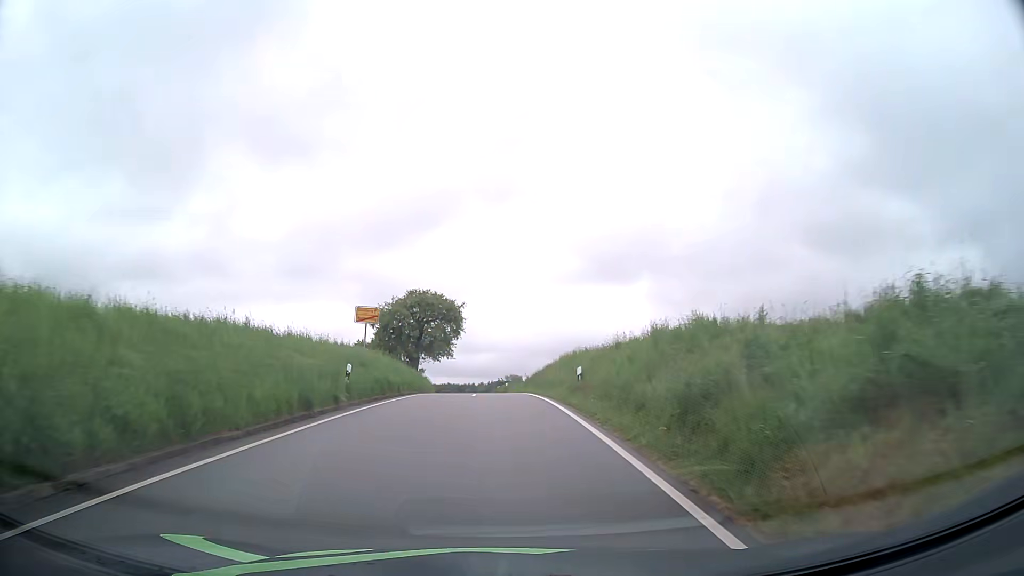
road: tertiary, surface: asphalt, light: Day
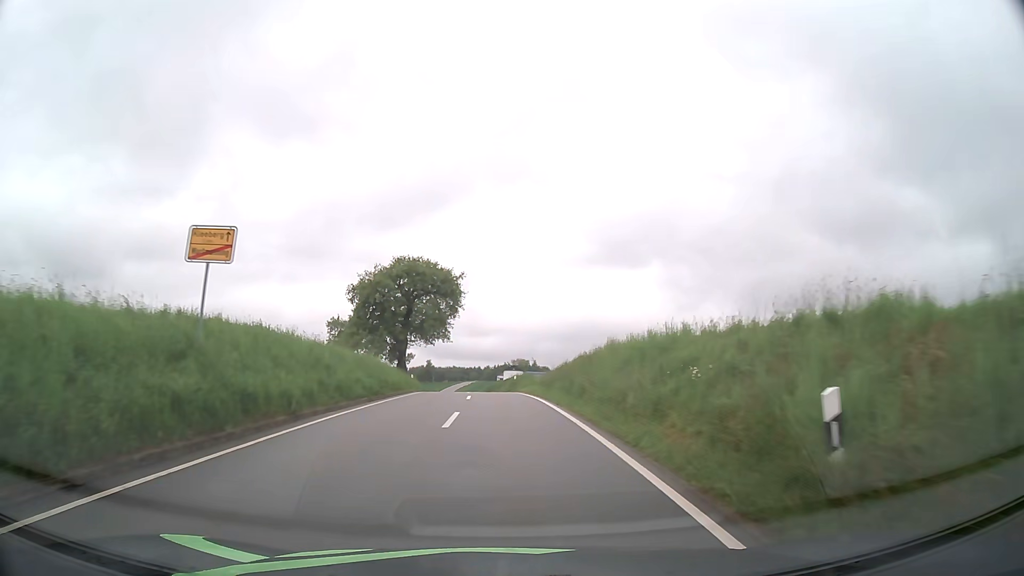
(-0.1, +15.8) m; -1°
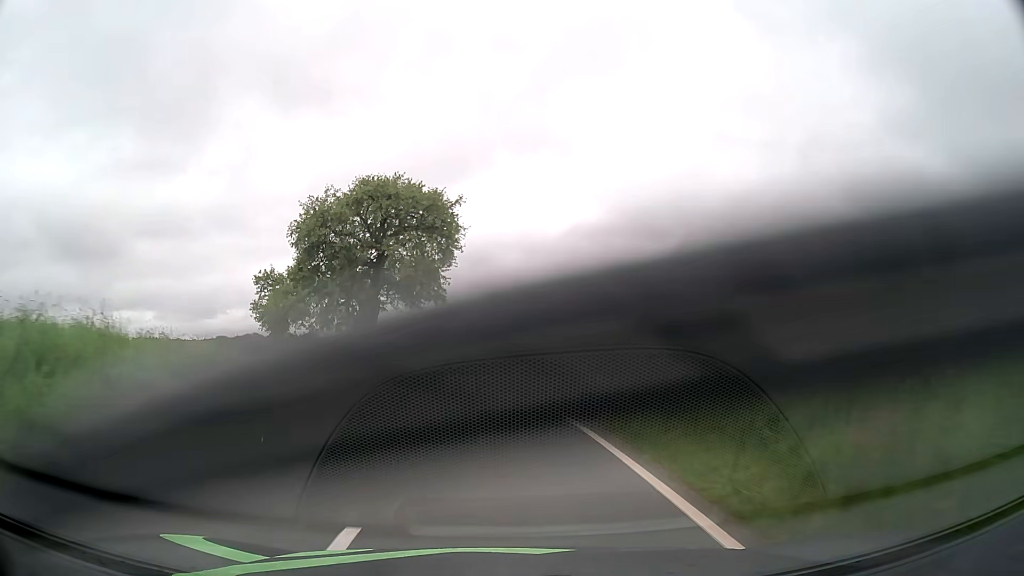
(-0.2, +24.1) m; -2°
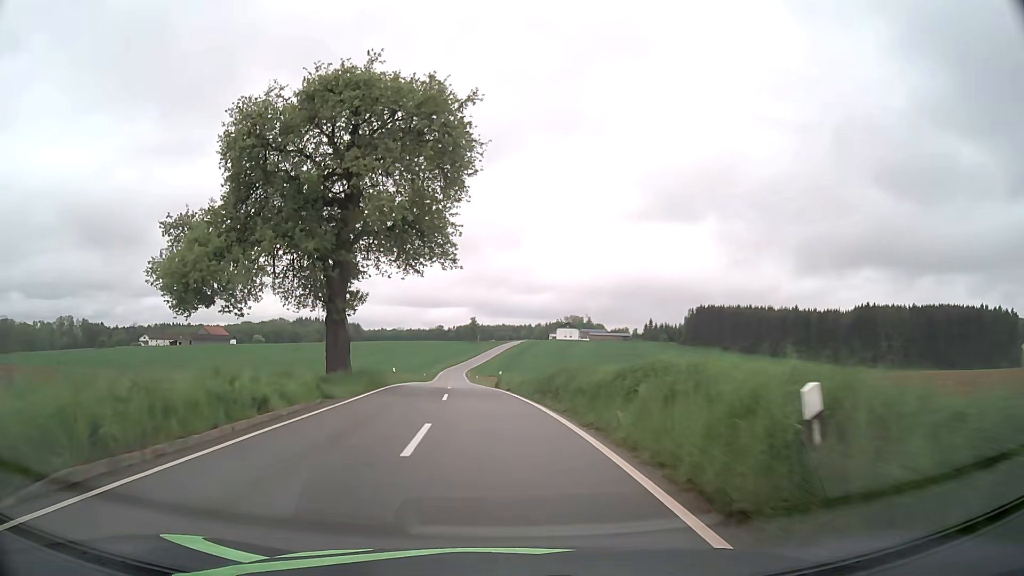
(-0.4, +16.3) m; -3°
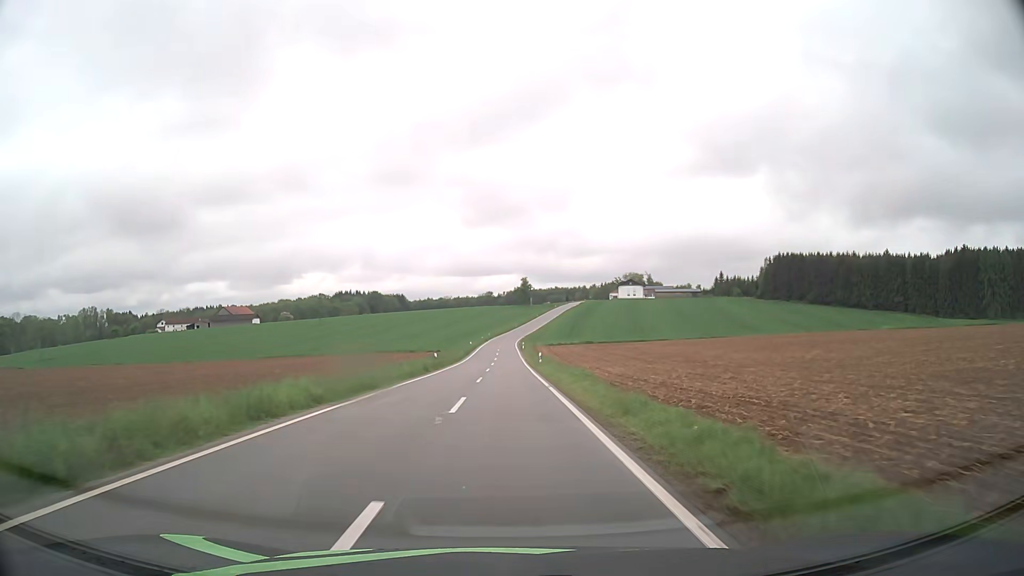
(-2.2, +43.1) m; -4°
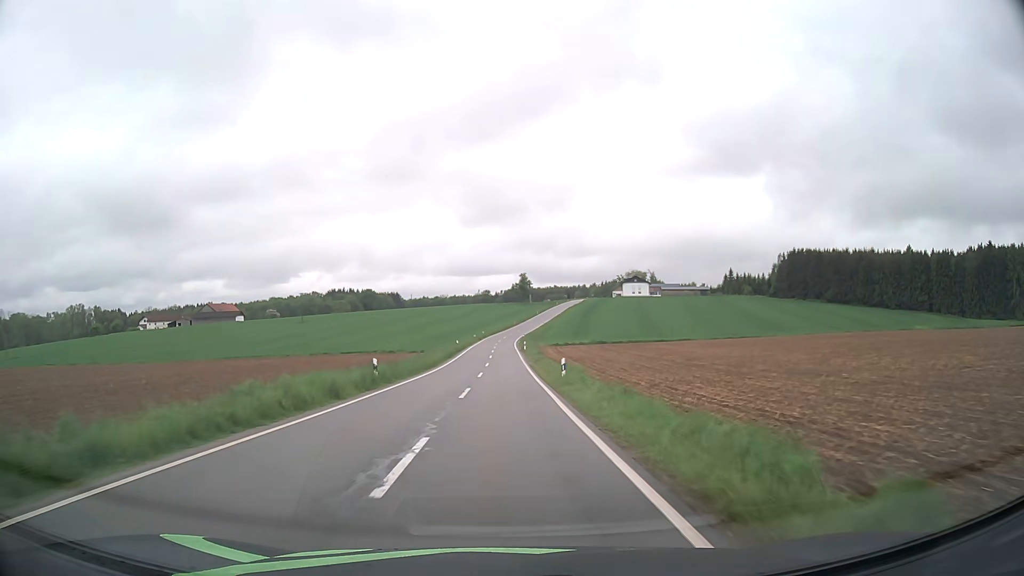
(+0.1, +19.8) m; 0°
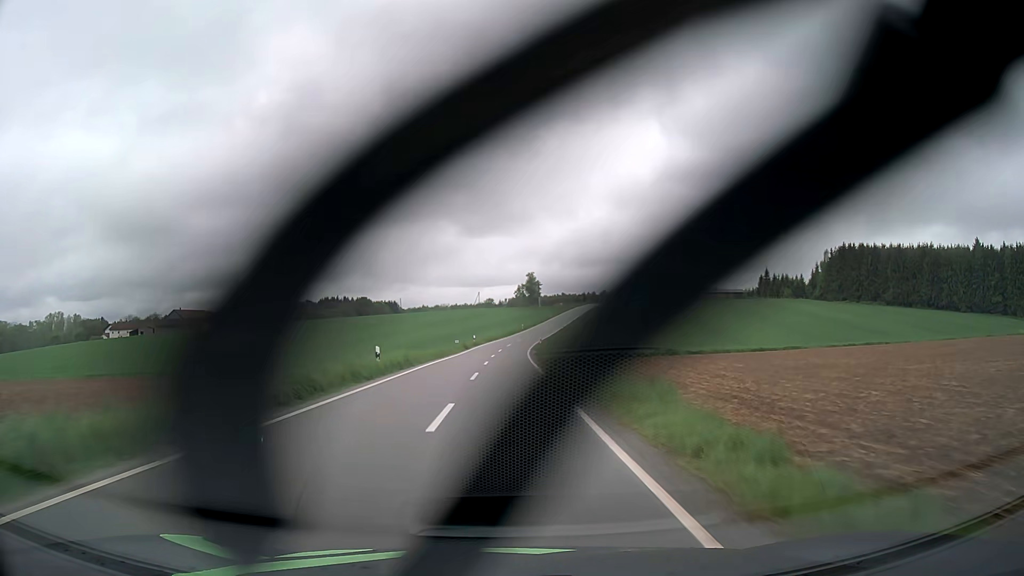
(-0.1, +44.5) m; 0°
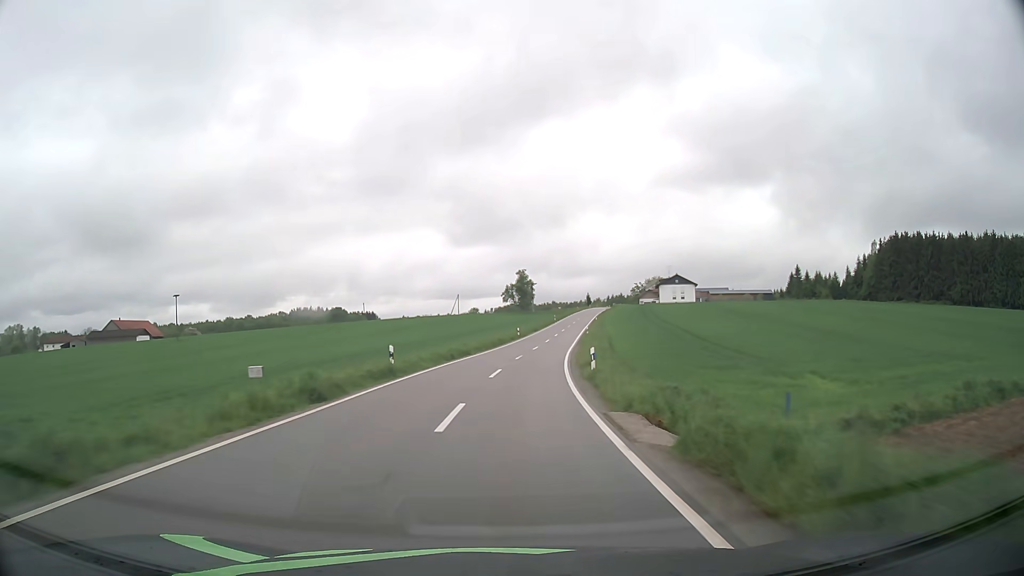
(0.0, +47.5) m; +1°
(0, +10) (0, +20) (+1, +30) (+2, +40) (+3, +50) (+5, +60) (+6, +70) (+8, +80) (+9, +89) (+11, +99) m
